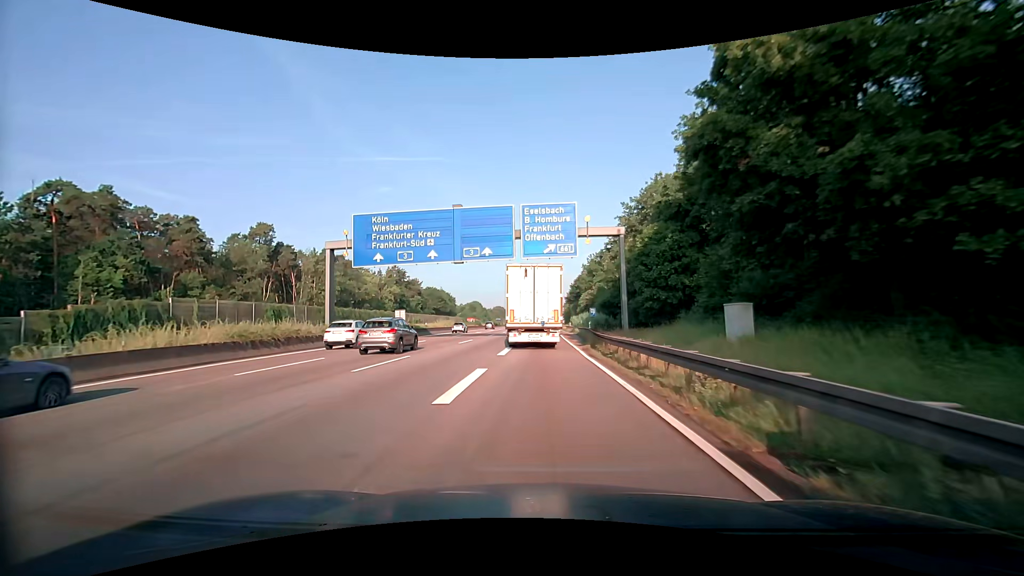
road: motorway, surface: asphalt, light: Day
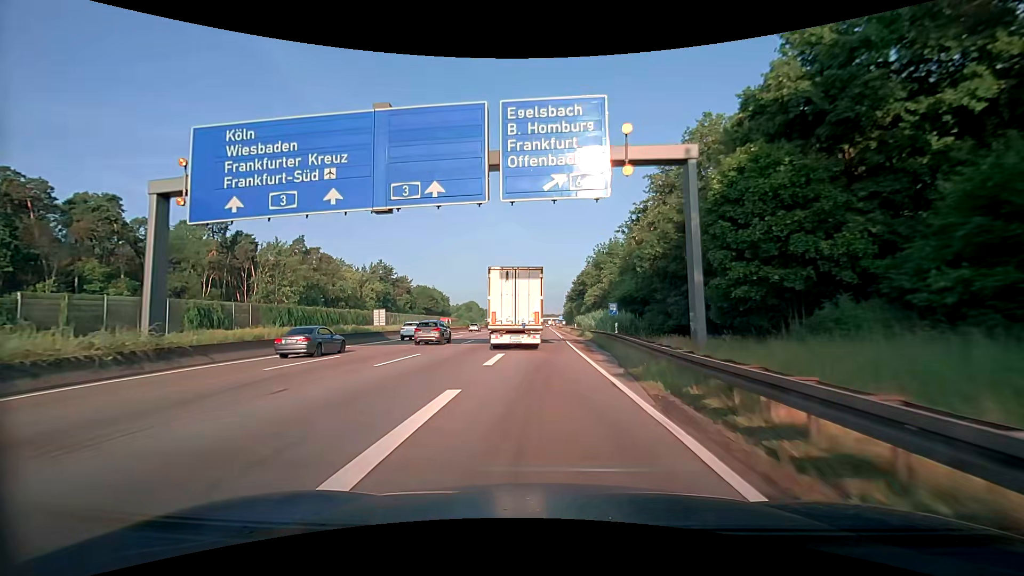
(0.0, +16.4) m; 0°
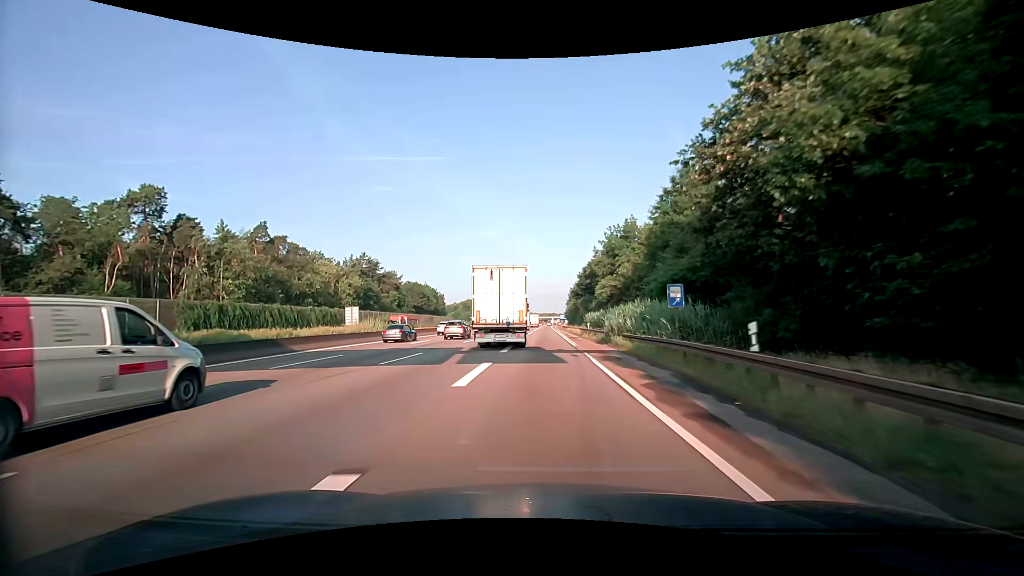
(-0.1, +17.6) m; 0°
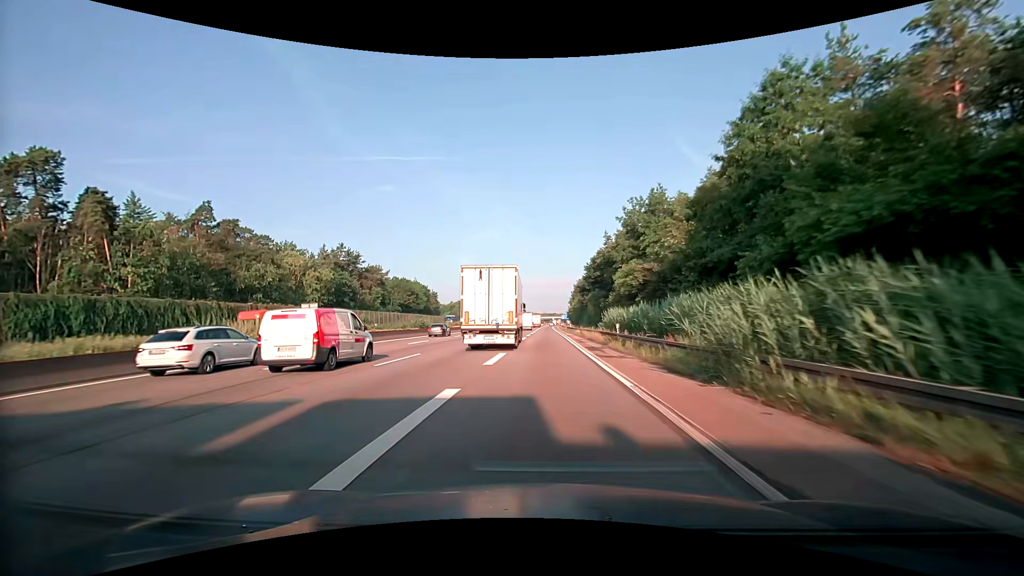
(-0.2, +18.7) m; 0°
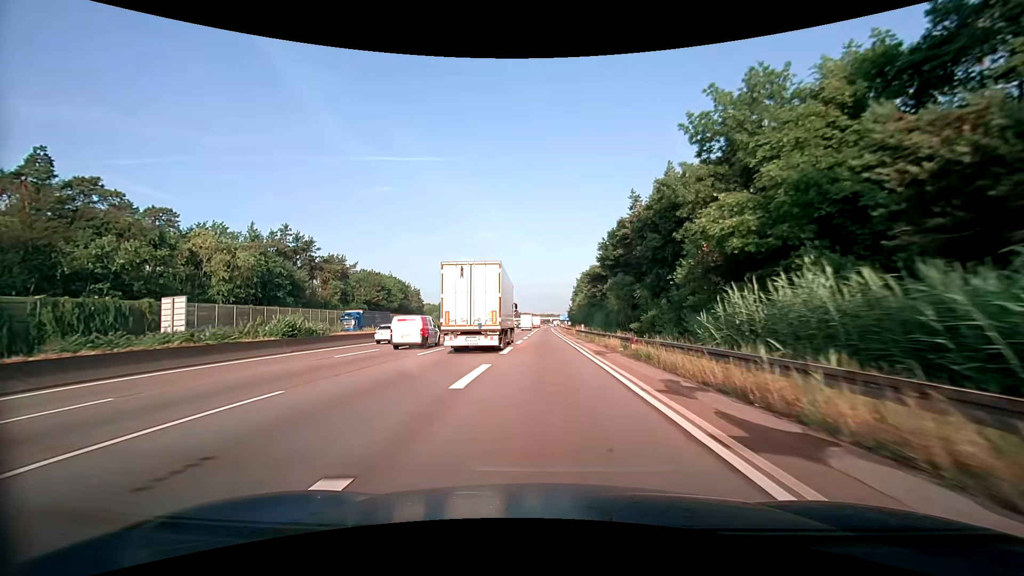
(-0.1, +30.0) m; 0°
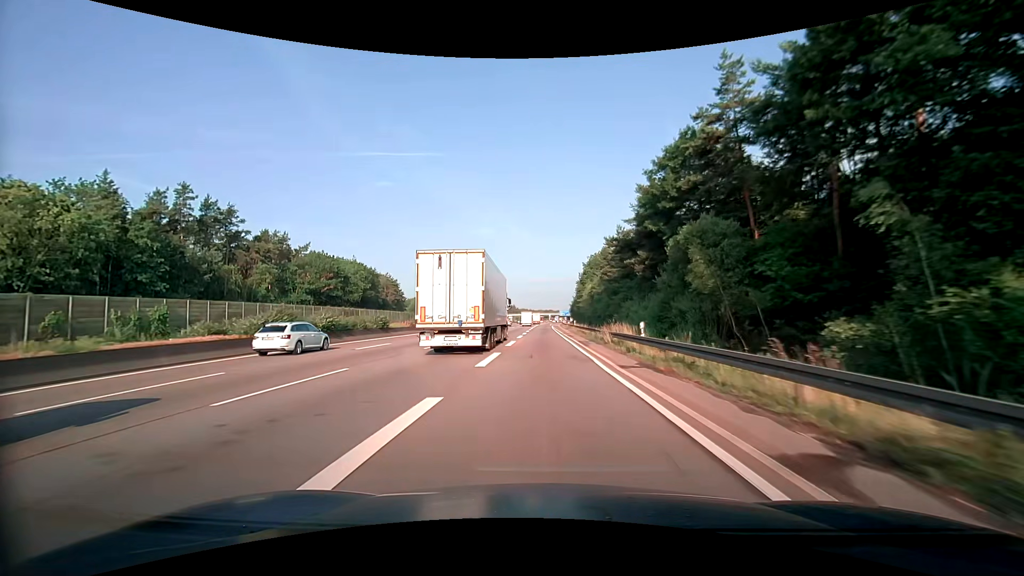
(+0.3, +32.1) m; +1°
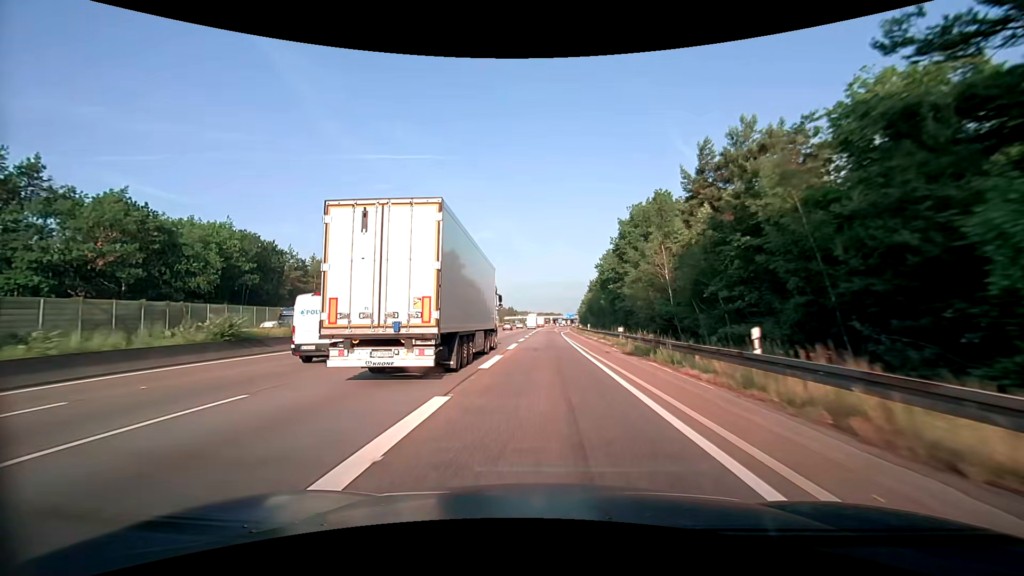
(-0.2, +57.7) m; 0°
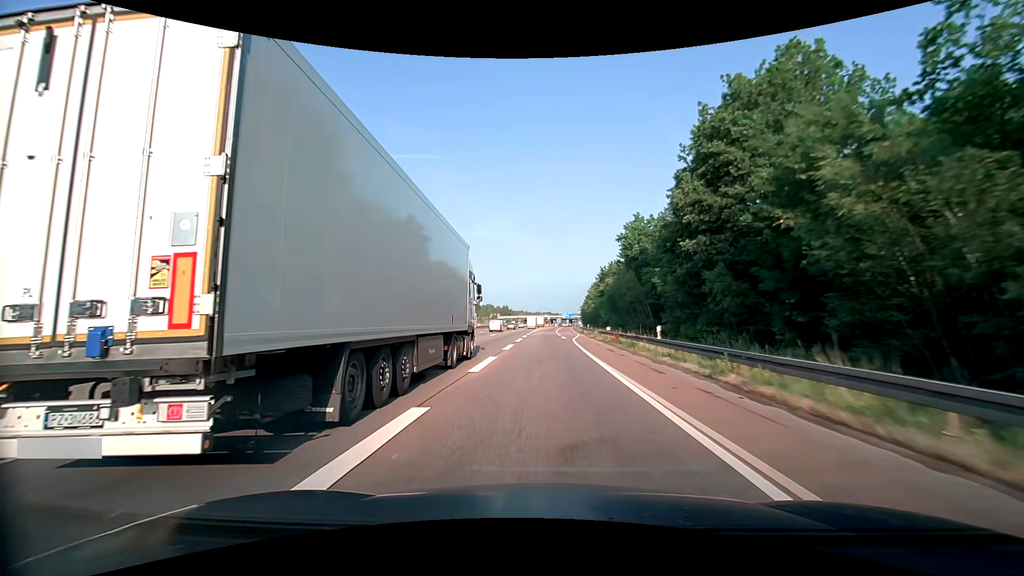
(+0.2, +36.8) m; 0°
(0, +10) (0, +20) (0, +30) (0, +40) (0, +50) (0, +60) (+1, +70) (+1, +80) (+1, +90) (+1, +100) m
